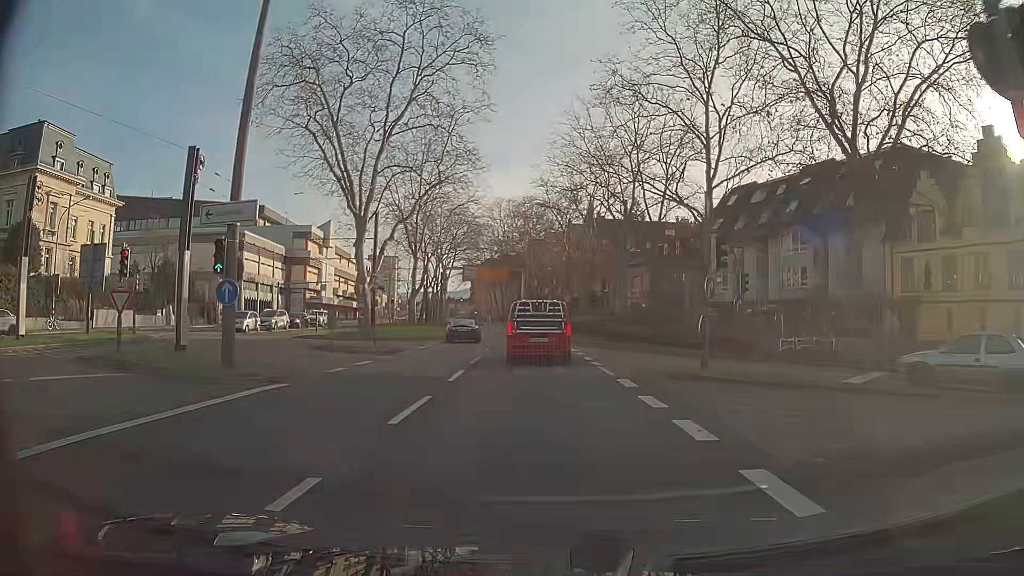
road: primary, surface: asphalt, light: Day
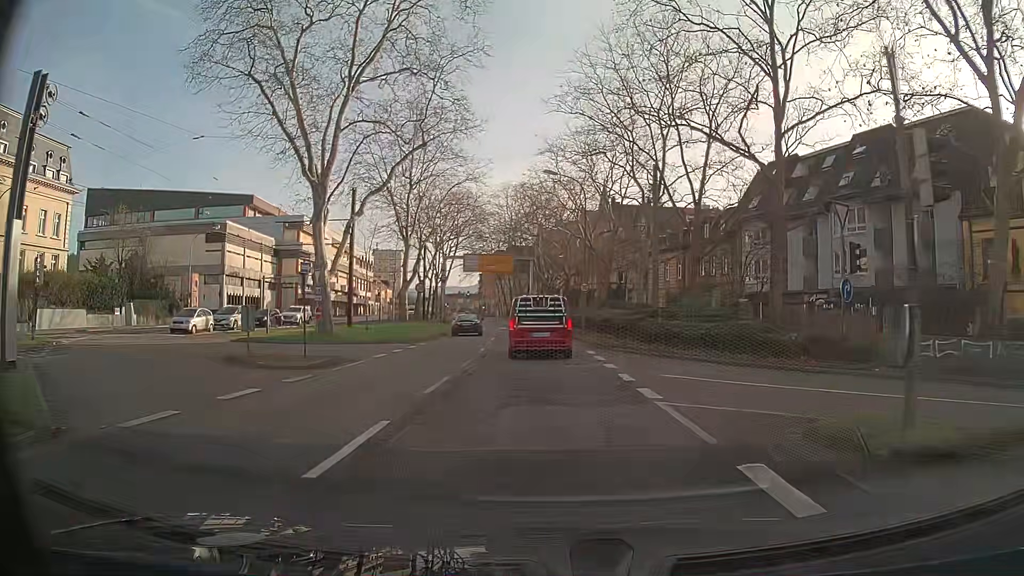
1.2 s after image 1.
(-0.1, +9.1) m; -1°
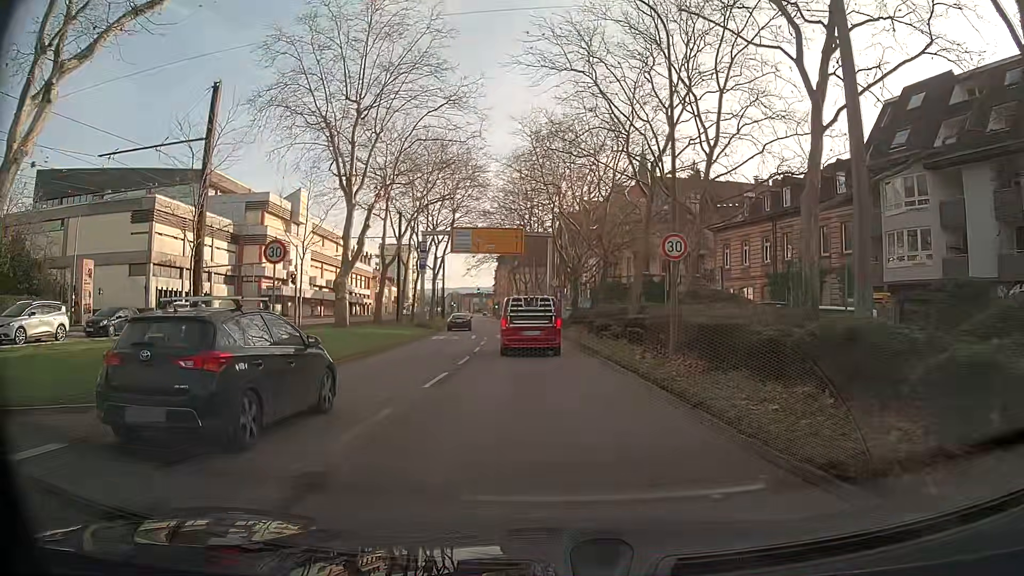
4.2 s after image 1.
(-0.4, +22.7) m; -2°
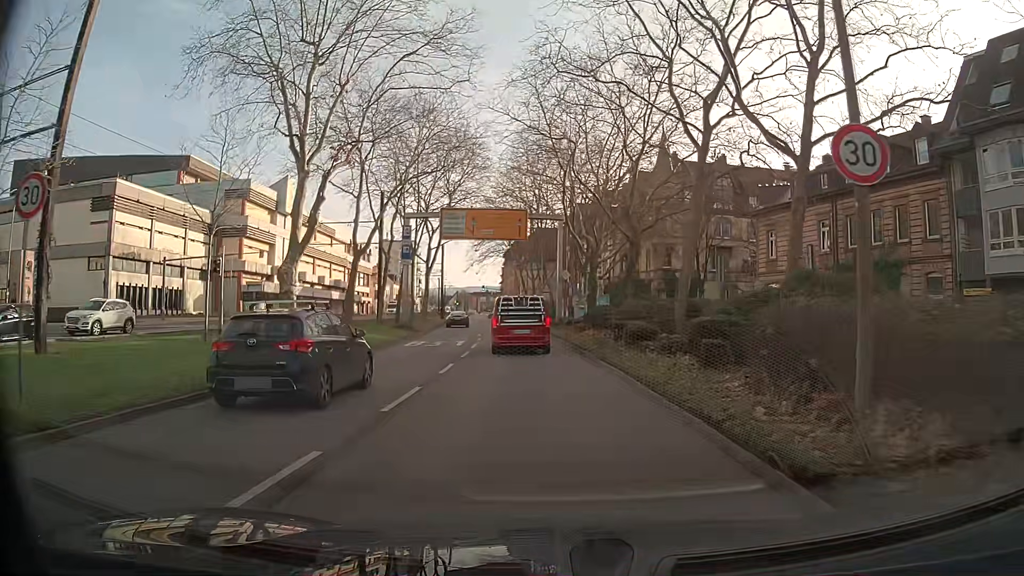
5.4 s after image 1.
(-0.1, +9.0) m; -1°
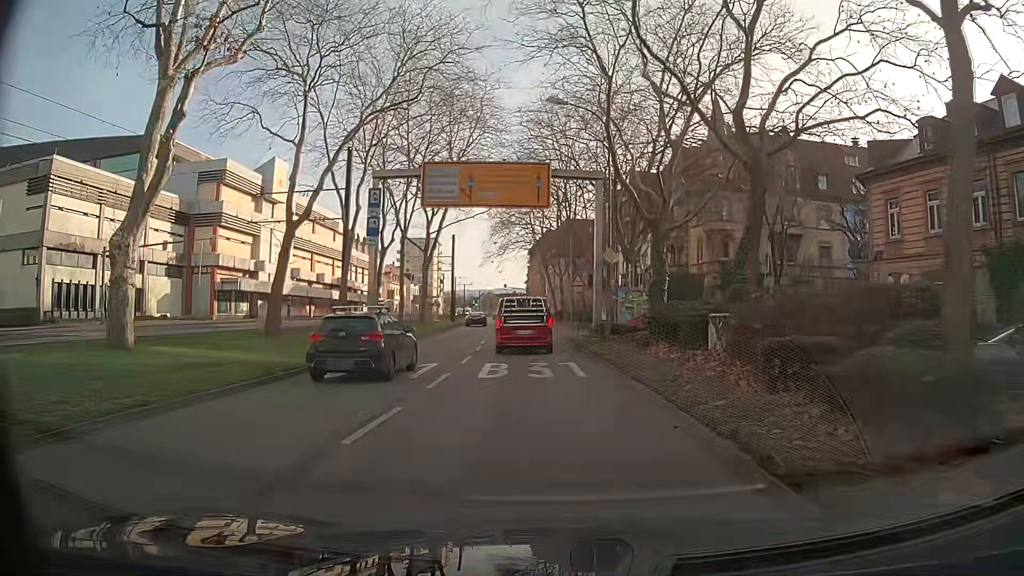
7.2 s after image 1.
(-0.2, +13.6) m; -2°
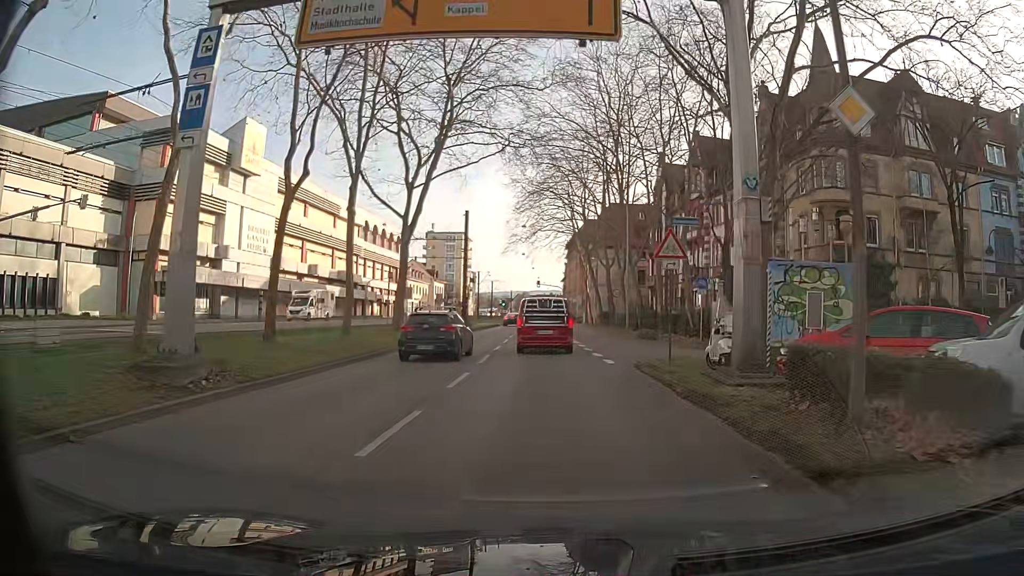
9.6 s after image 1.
(-0.5, +18.1) m; -4°
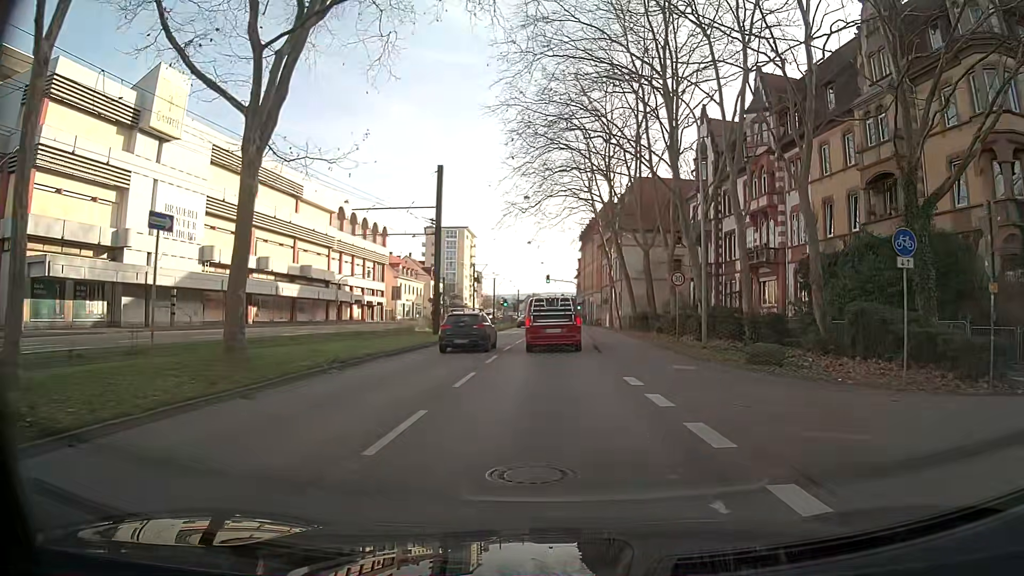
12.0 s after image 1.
(-0.2, +18.1) m; +1°
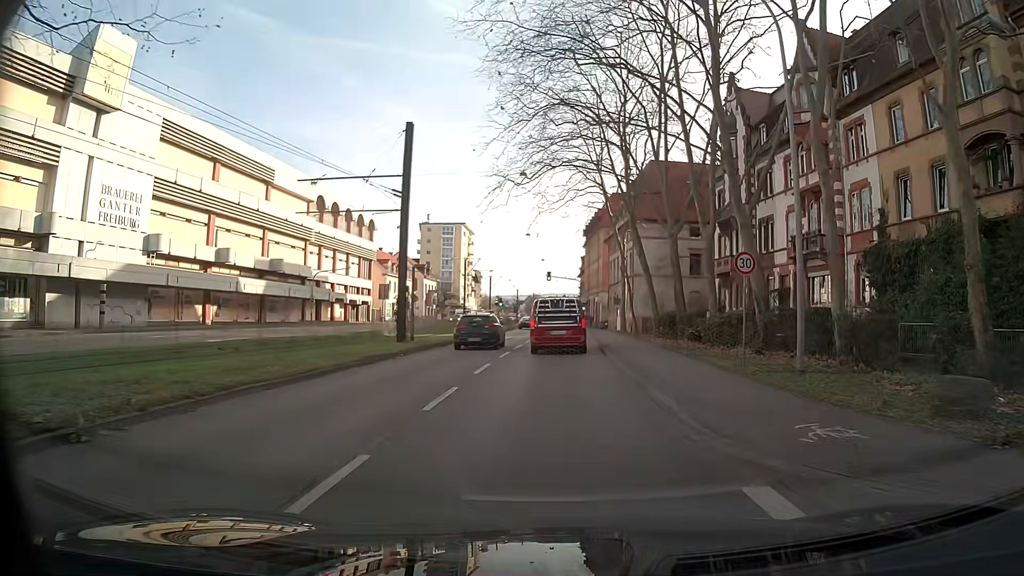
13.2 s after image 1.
(-0.1, +9.0) m; -1°
